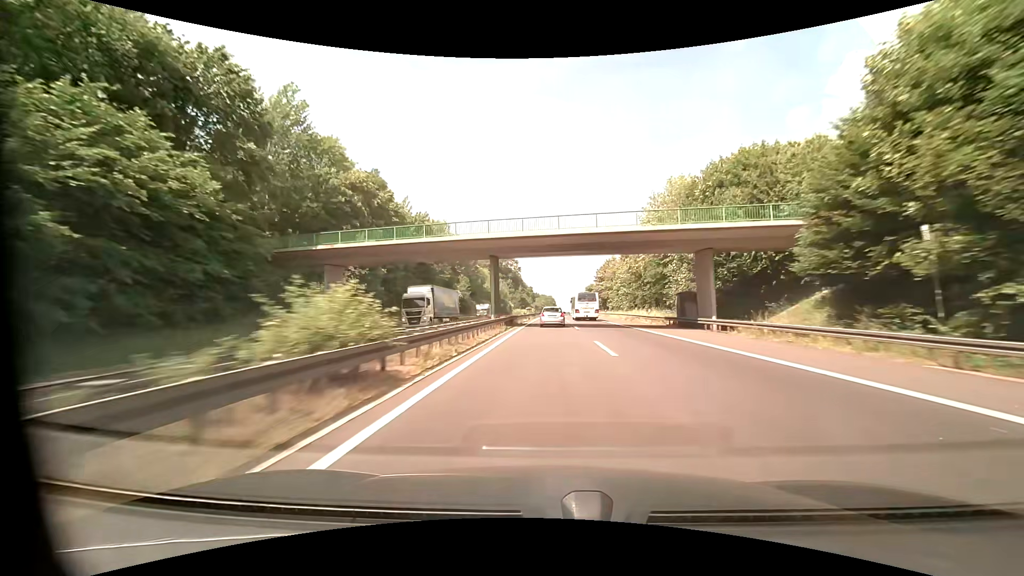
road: motorway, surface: asphalt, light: Day
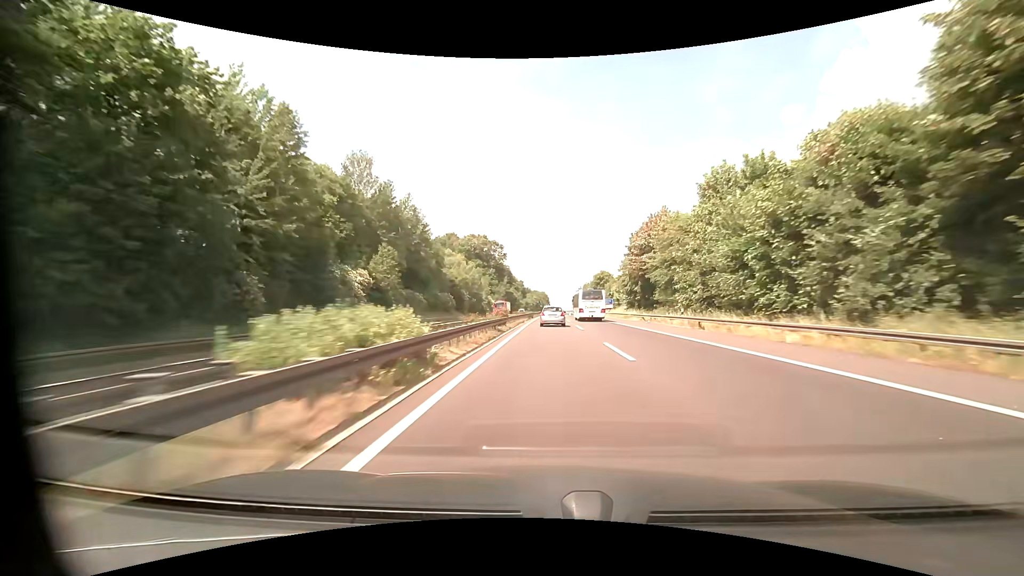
(+0.3, +55.9) m; +1°
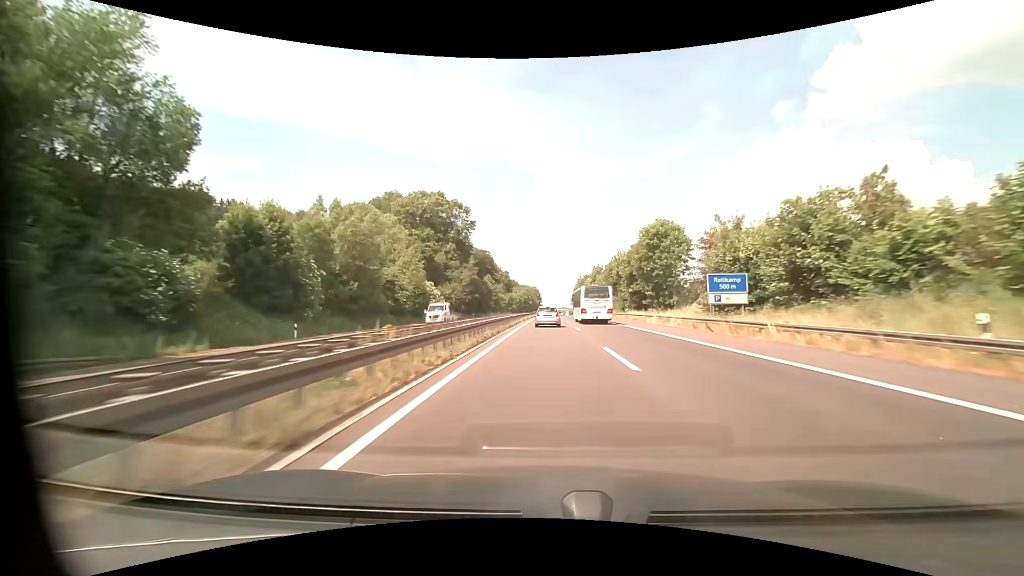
(+0.3, +74.9) m; +1°
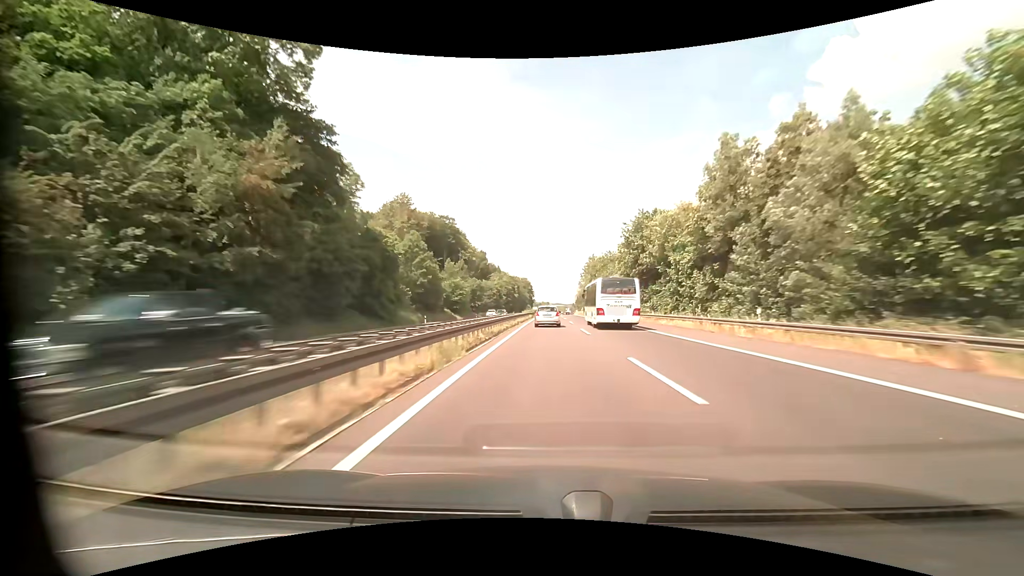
(+0.7, +94.7) m; +1°
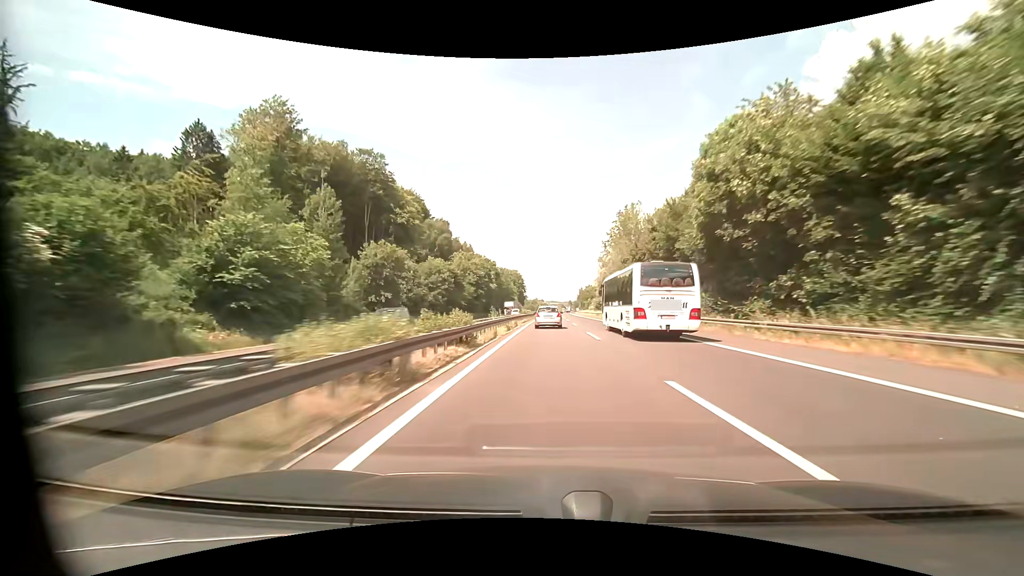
(+0.6, +77.3) m; +1°
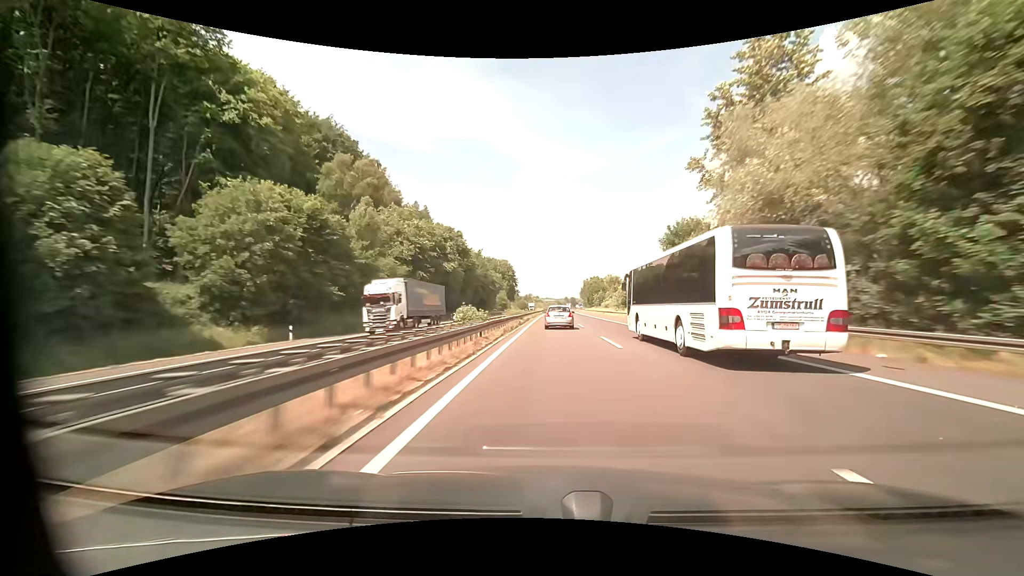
(+0.1, +59.5) m; 0°
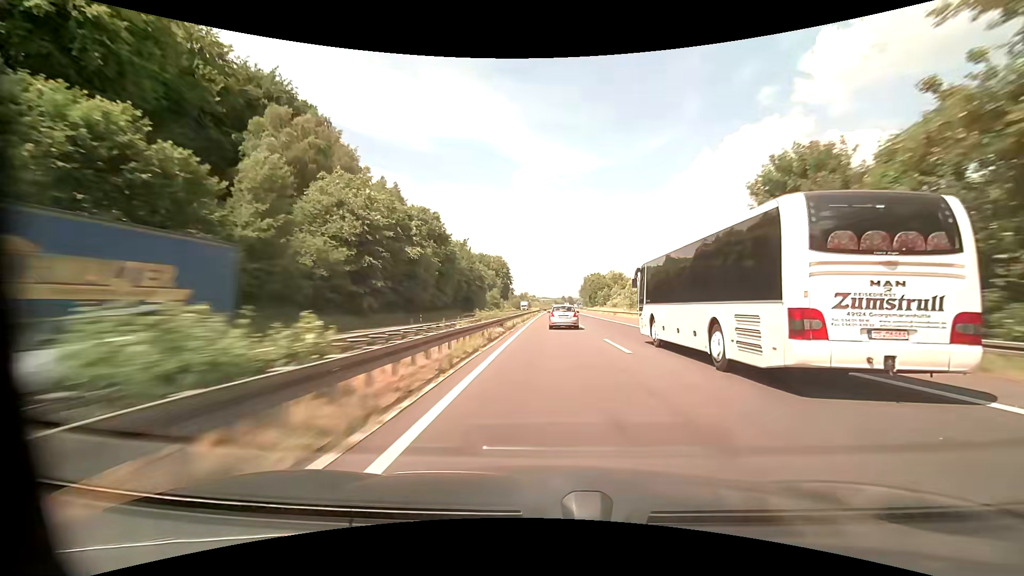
(+0.1, +20.1) m; 0°
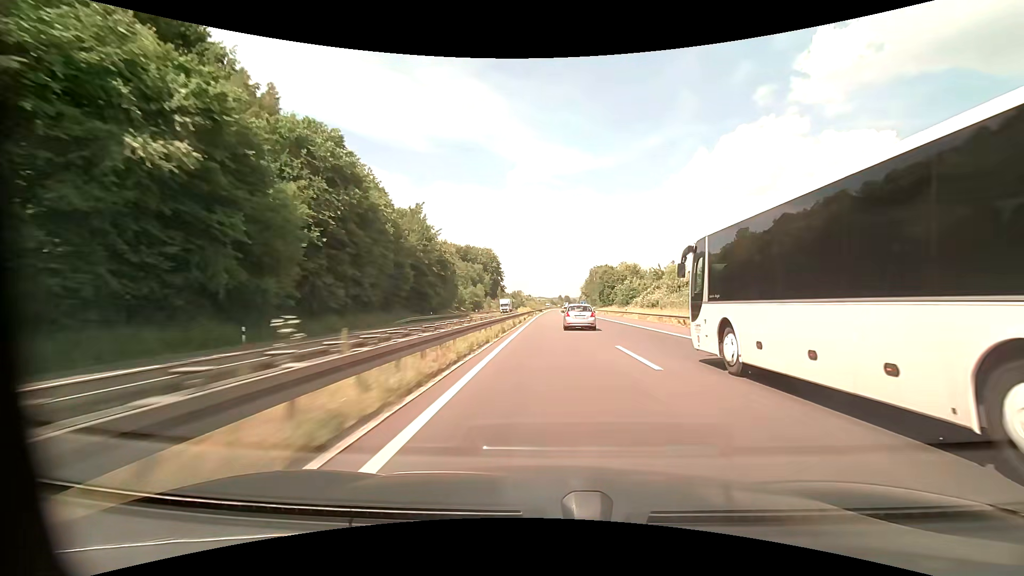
(+0.2, +40.5) m; 0°
(0, +10) (0, +20) (0, +30) (0, +40) (0, +50) (0, +60) (+1, +70) (+1, +80) (+1, +90) (+1, +100) m
